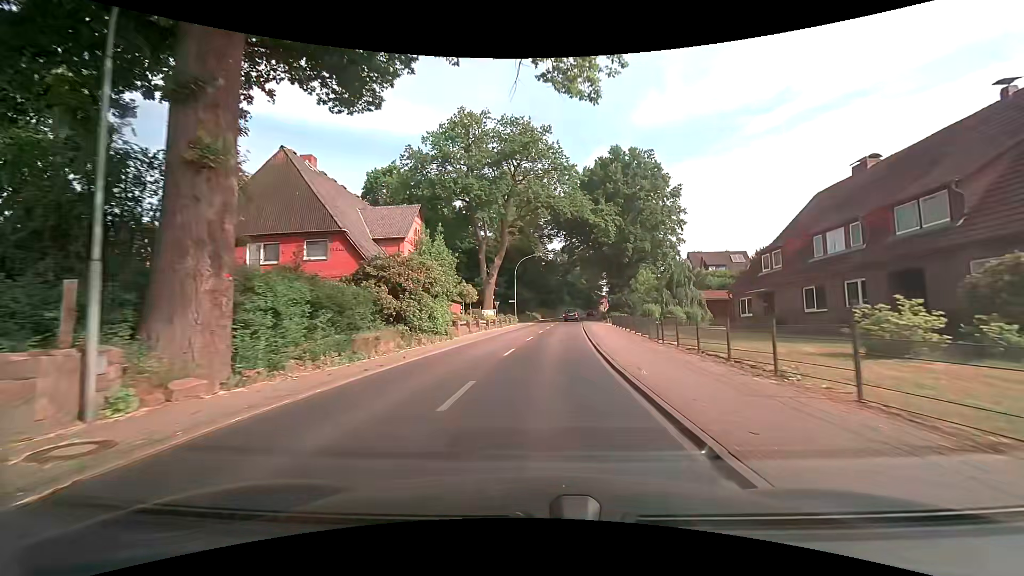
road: secondary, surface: asphalt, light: Day
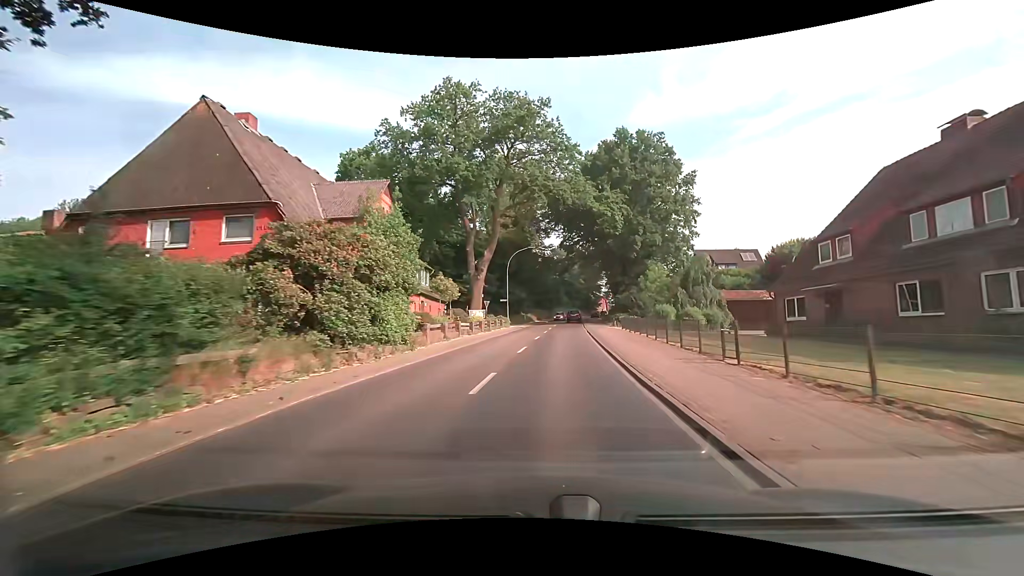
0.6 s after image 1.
(0.0, +7.6) m; 0°
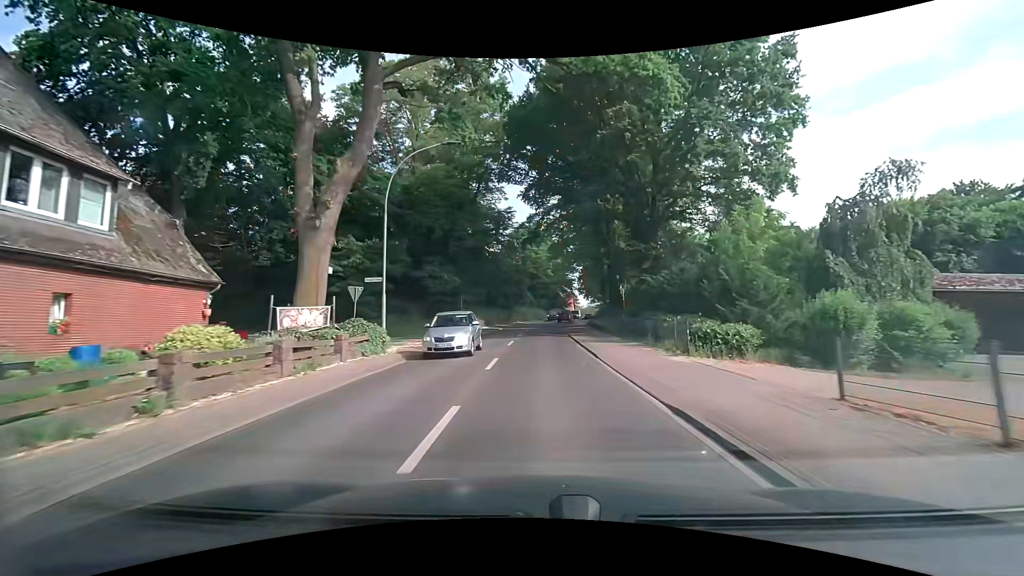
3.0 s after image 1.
(+1.3, +30.9) m; +4°
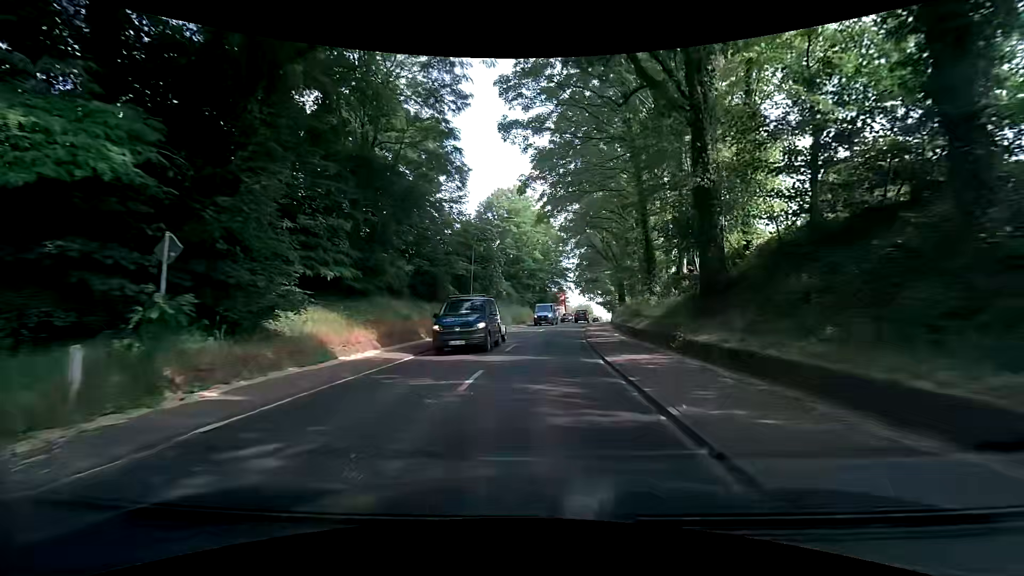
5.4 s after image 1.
(+0.5, +30.2) m; +2°
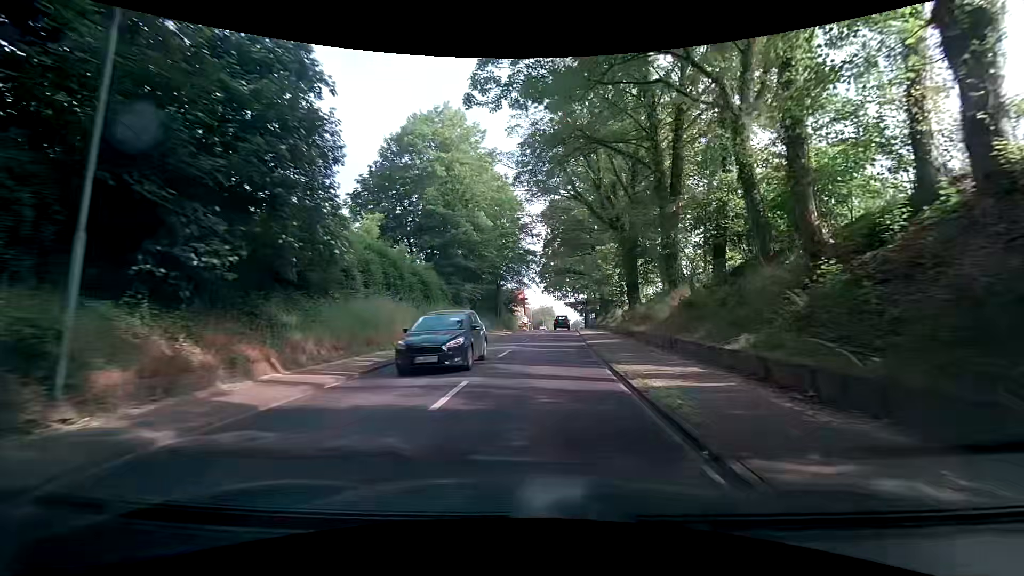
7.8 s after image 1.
(+1.0, +28.4) m; +5°
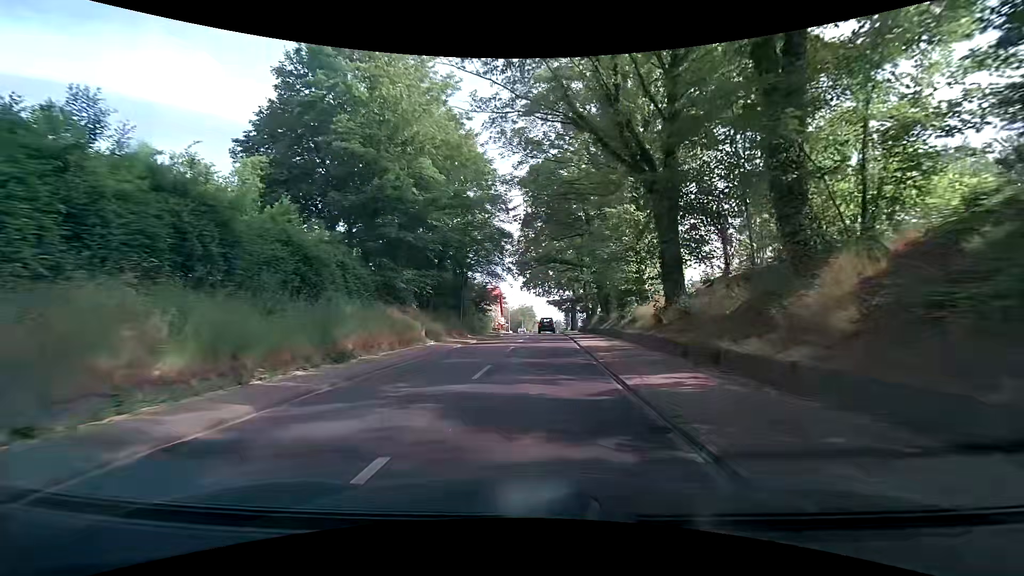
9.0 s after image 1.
(+0.3, +14.1) m; +3°
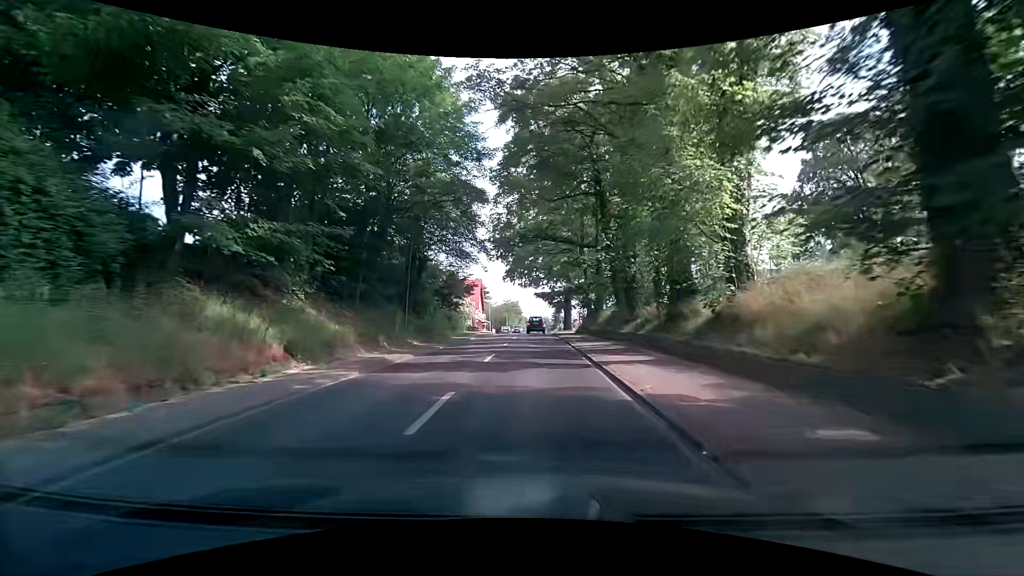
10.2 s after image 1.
(+0.1, +14.1) m; +1°
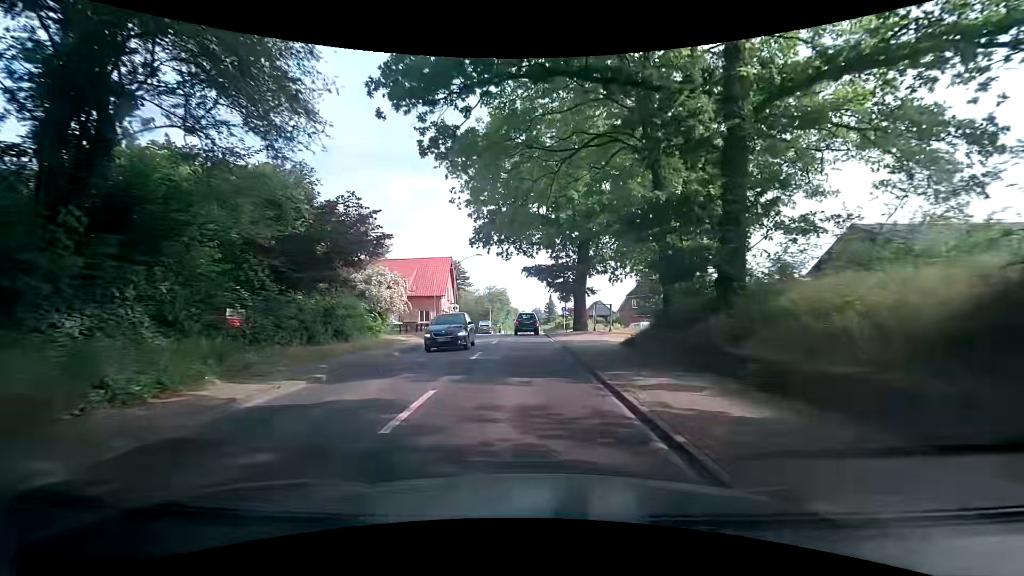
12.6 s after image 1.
(+0.2, +26.7) m; +2°
(0, +10) (0, +20) (-1, +30) (-1, +40) (-1, +50) (-1, +60) (-1, +70) (-2, +80) (-2, +90) (-2, +100) m
